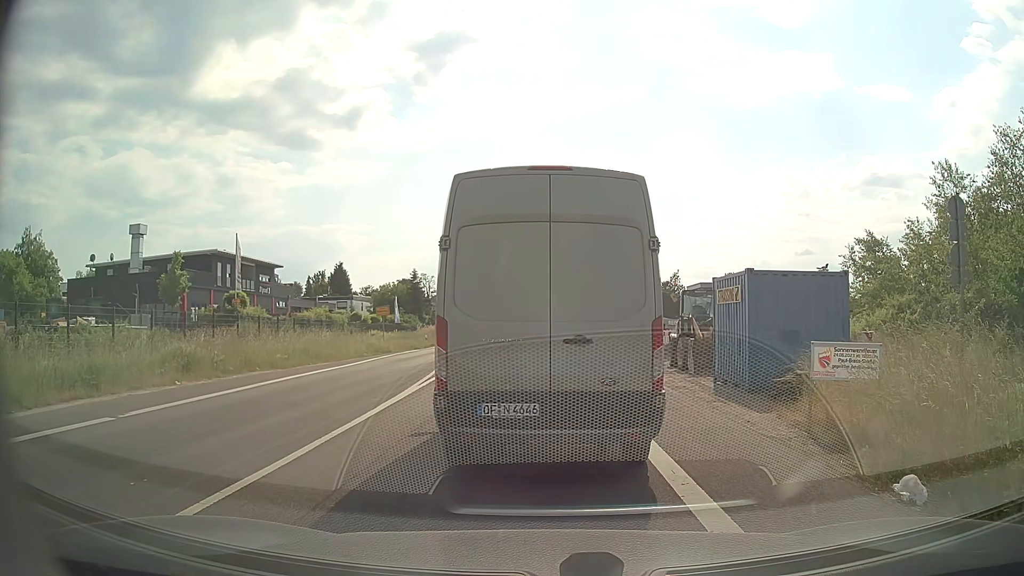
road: secondary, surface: asphalt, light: Day
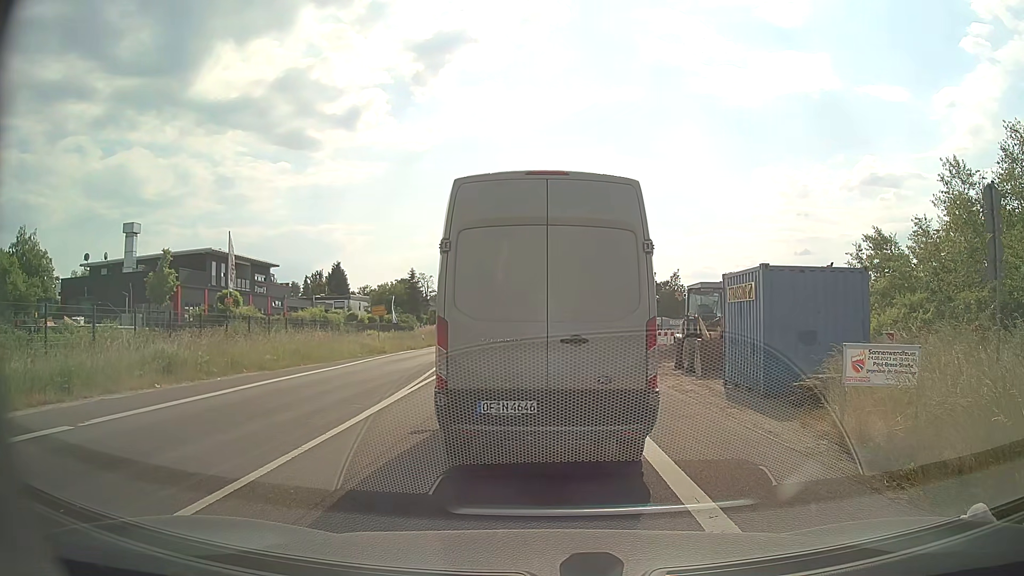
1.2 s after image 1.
(0.0, +1.1) m; 0°
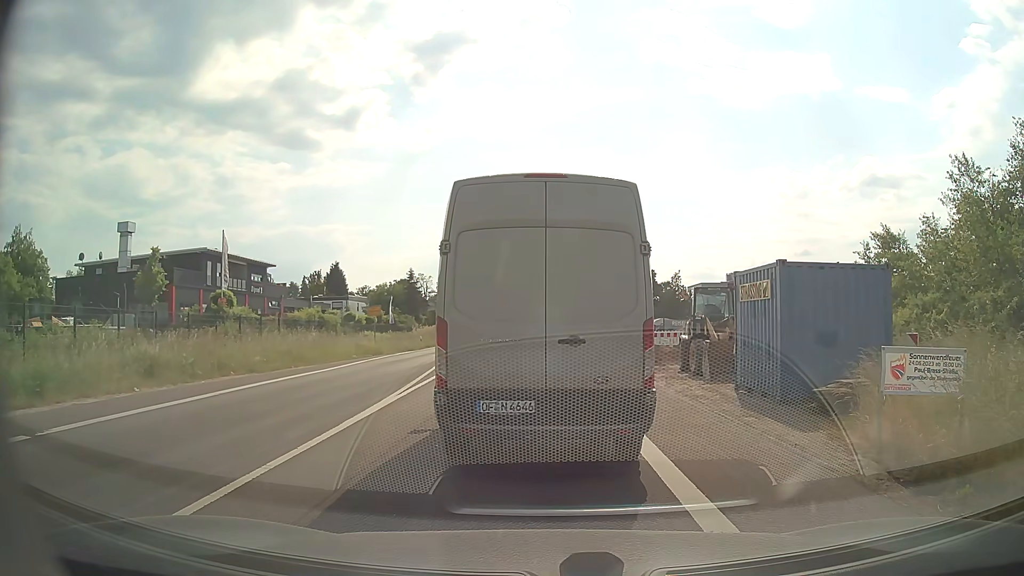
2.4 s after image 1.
(0.0, +1.0) m; 0°
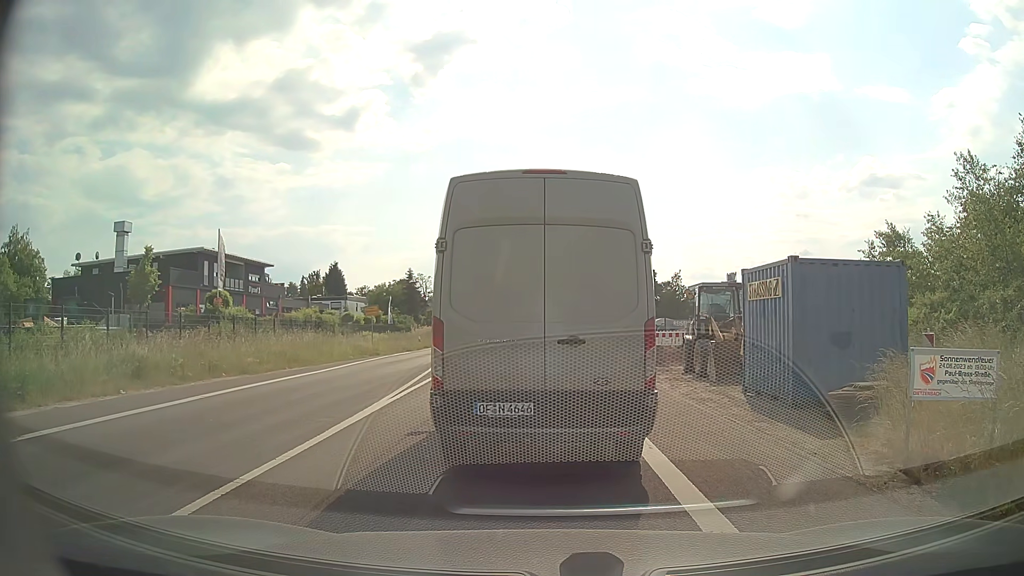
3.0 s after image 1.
(0.0, +0.6) m; 0°
